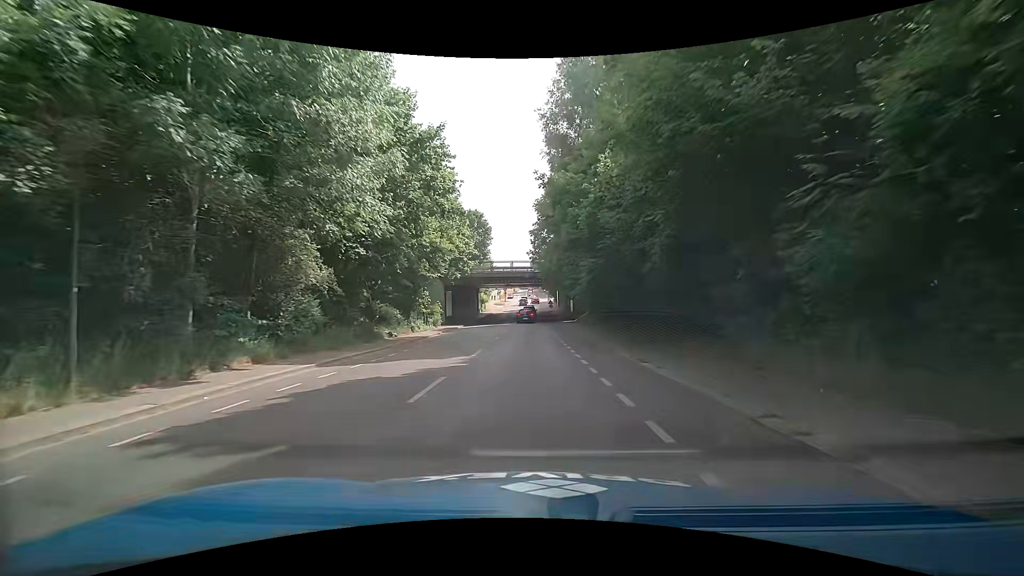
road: secondary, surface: asphalt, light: Day
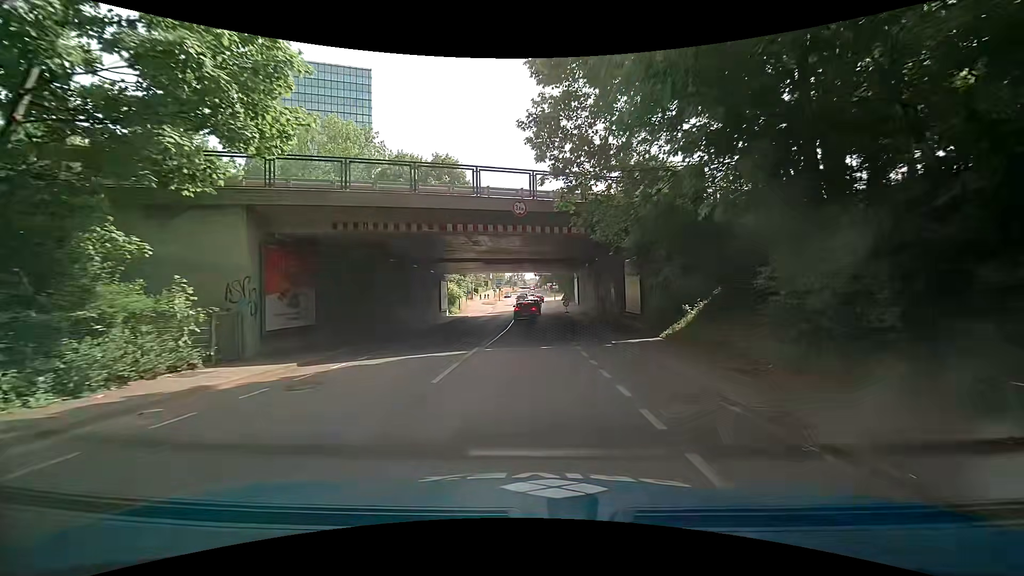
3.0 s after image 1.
(0.0, +33.4) m; 0°
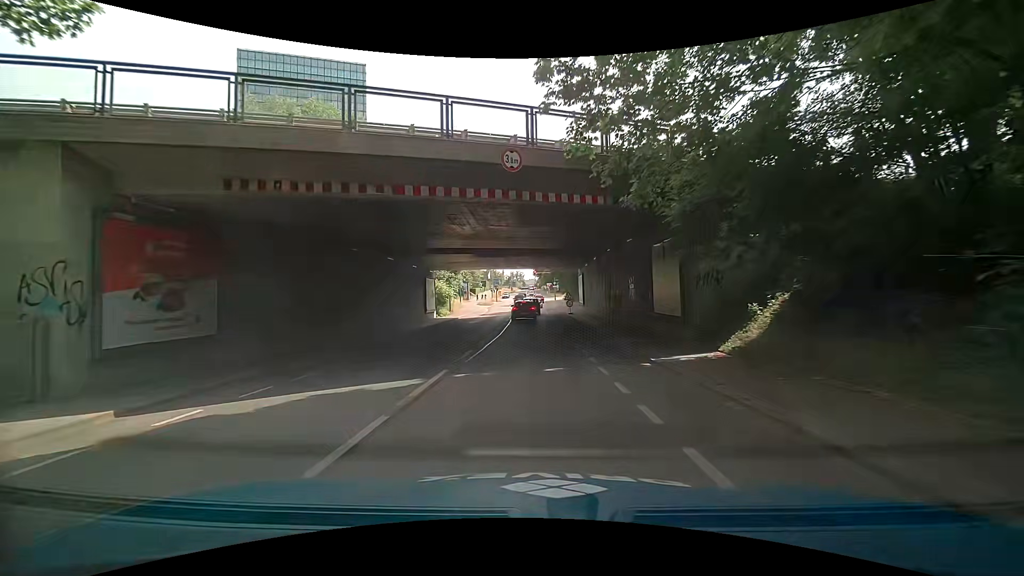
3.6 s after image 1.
(+0.1, +5.8) m; +1°
